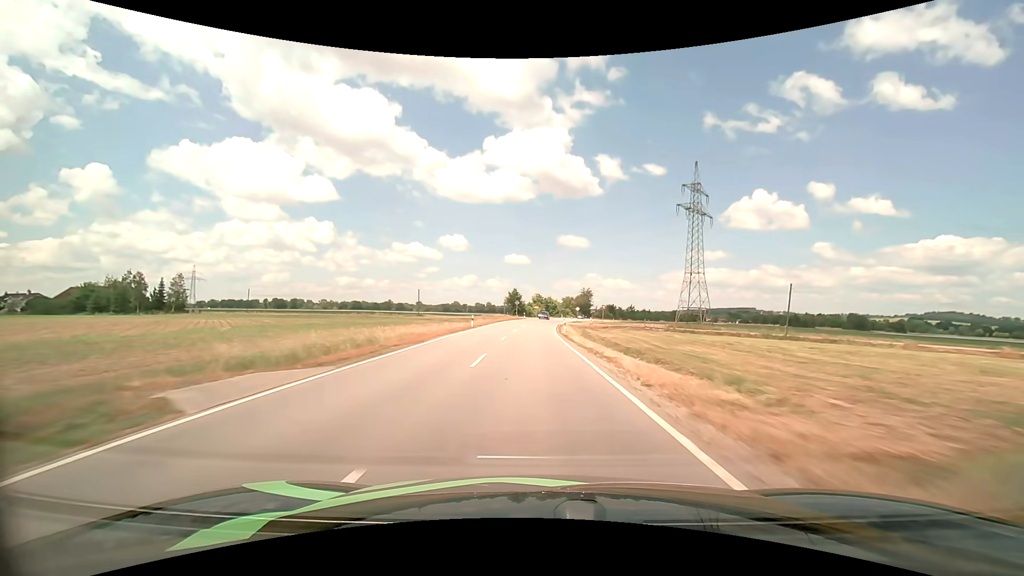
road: tertiary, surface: asphalt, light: Day
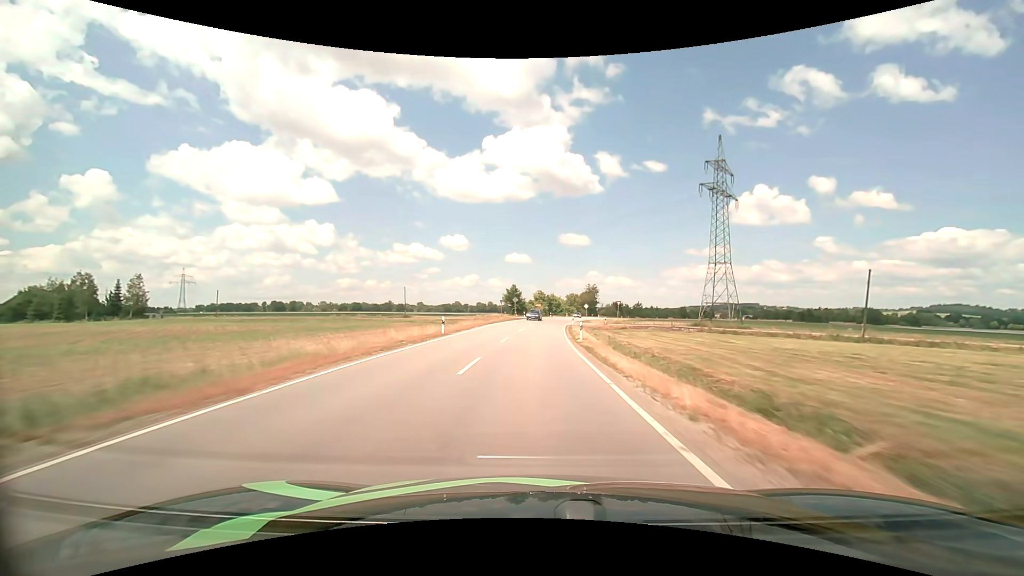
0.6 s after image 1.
(0.0, +13.8) m; 0°
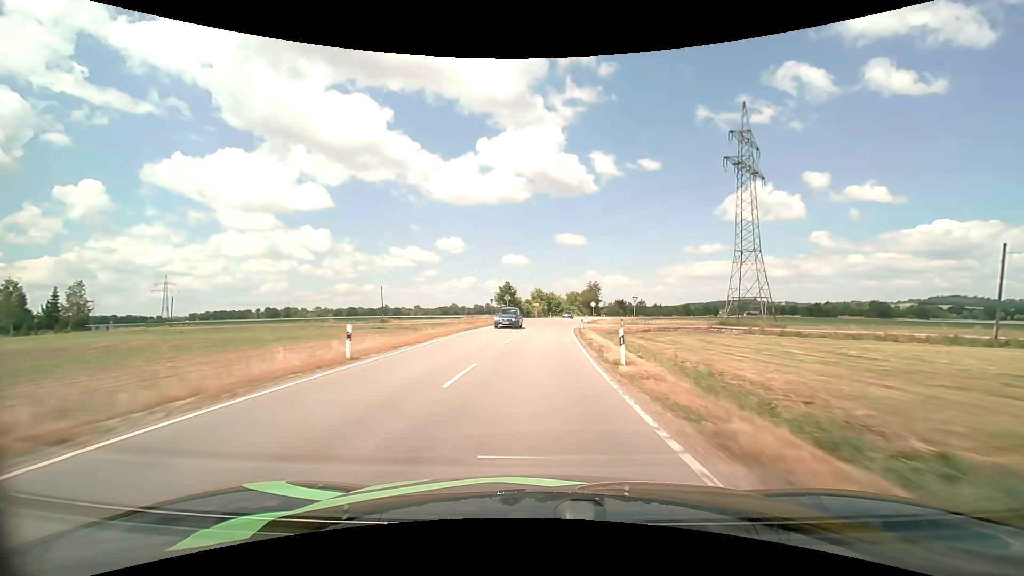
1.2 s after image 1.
(0.0, +13.8) m; 0°
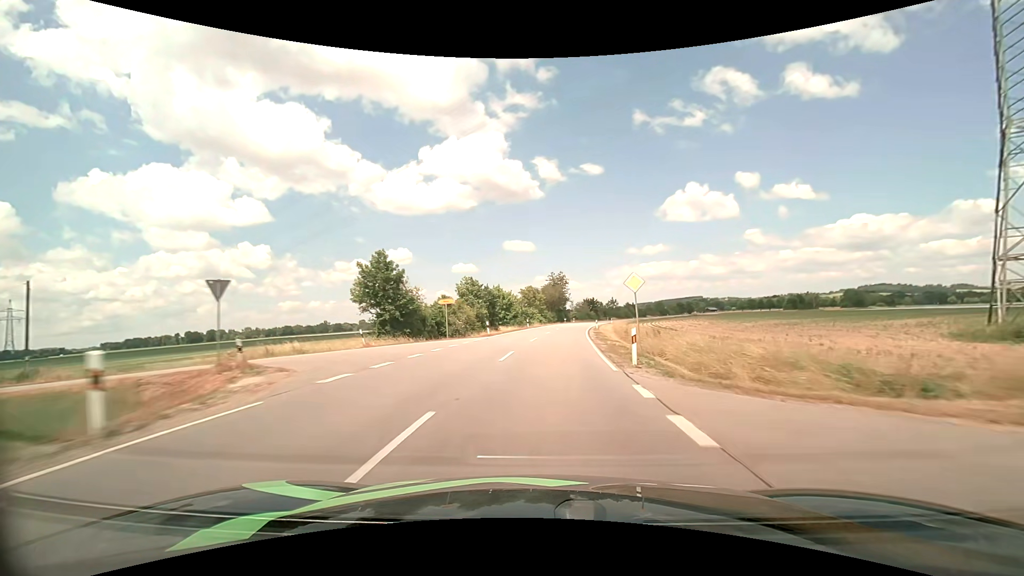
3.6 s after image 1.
(+2.3, +54.7) m; +5°
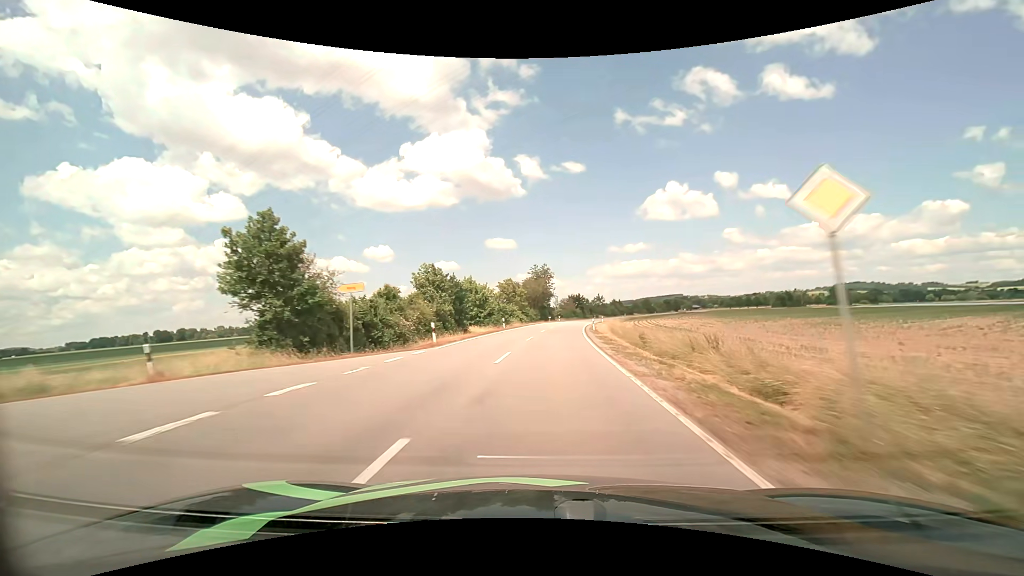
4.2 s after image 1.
(+0.2, +13.8) m; +2°
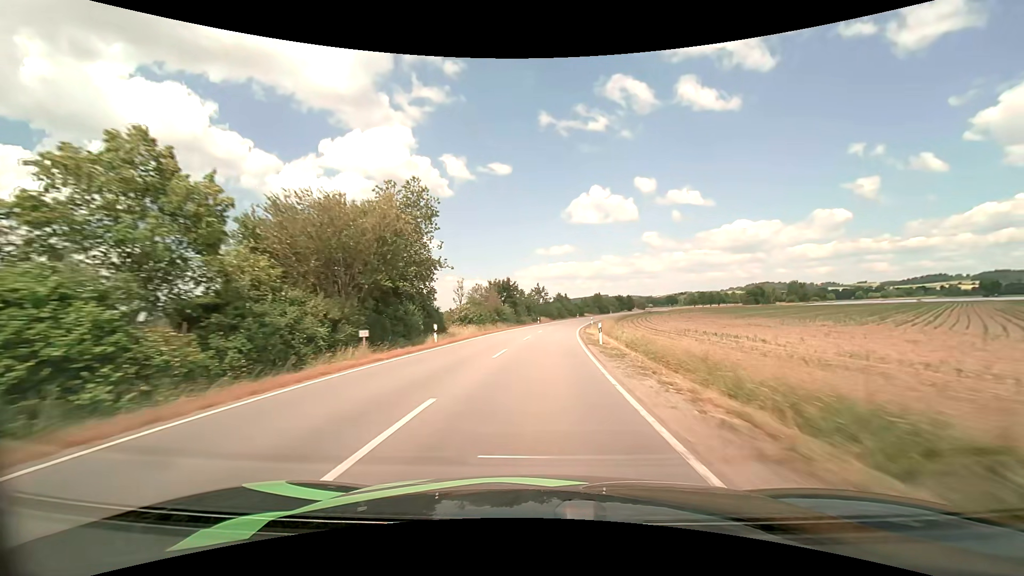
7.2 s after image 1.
(+5.6, +70.3) m; +8°
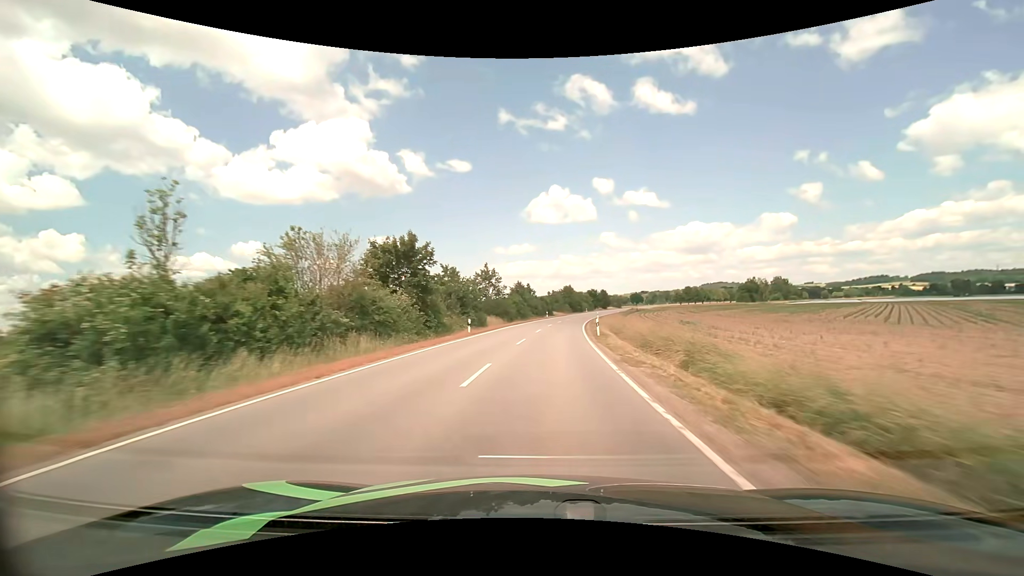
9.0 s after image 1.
(+1.7, +43.5) m; +5°
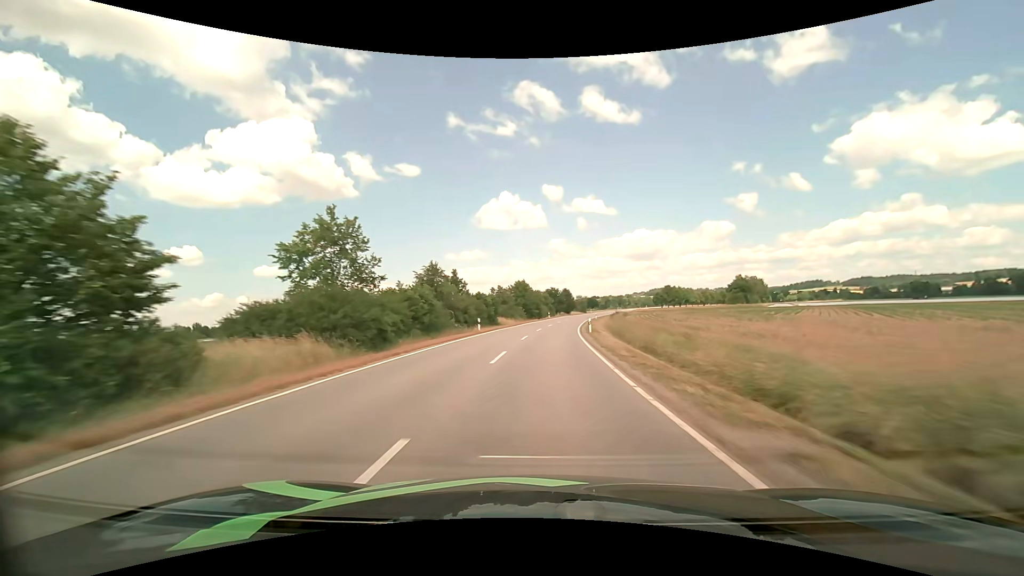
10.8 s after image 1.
(+2.1, +44.1) m; +5°
(0, +10) (0, +20) (+1, +30) (+2, +40) (+3, +50) (+4, +60) (+5, +70) (+6, +80) (+8, +90) (+10, +99) m
